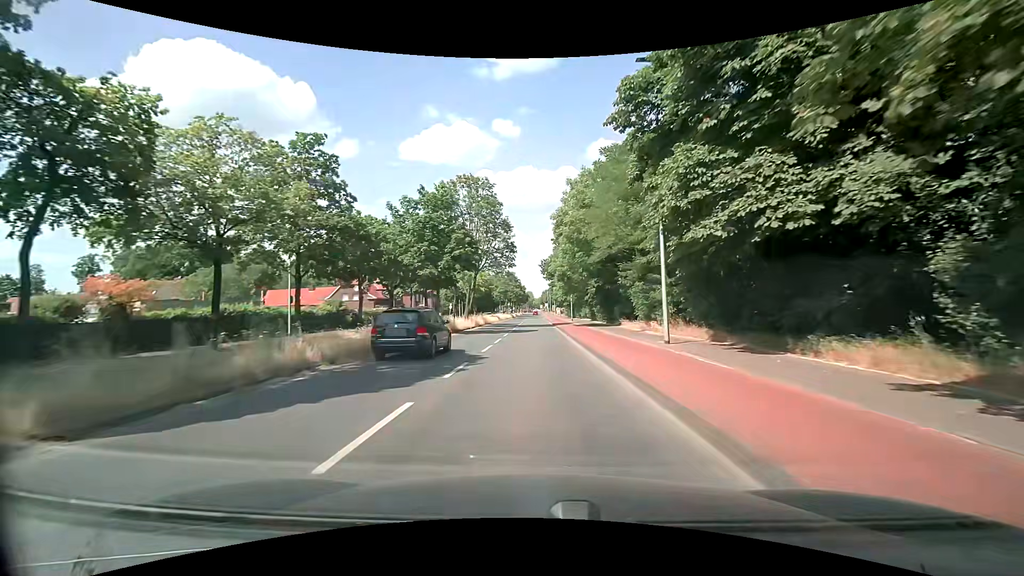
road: secondary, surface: asphalt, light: Day
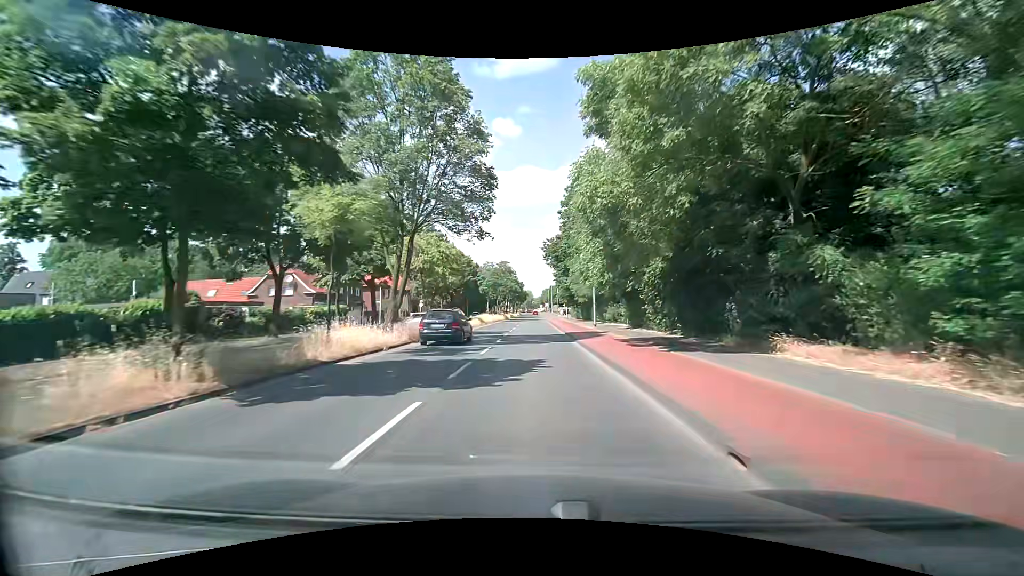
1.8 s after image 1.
(0.0, +23.5) m; 0°
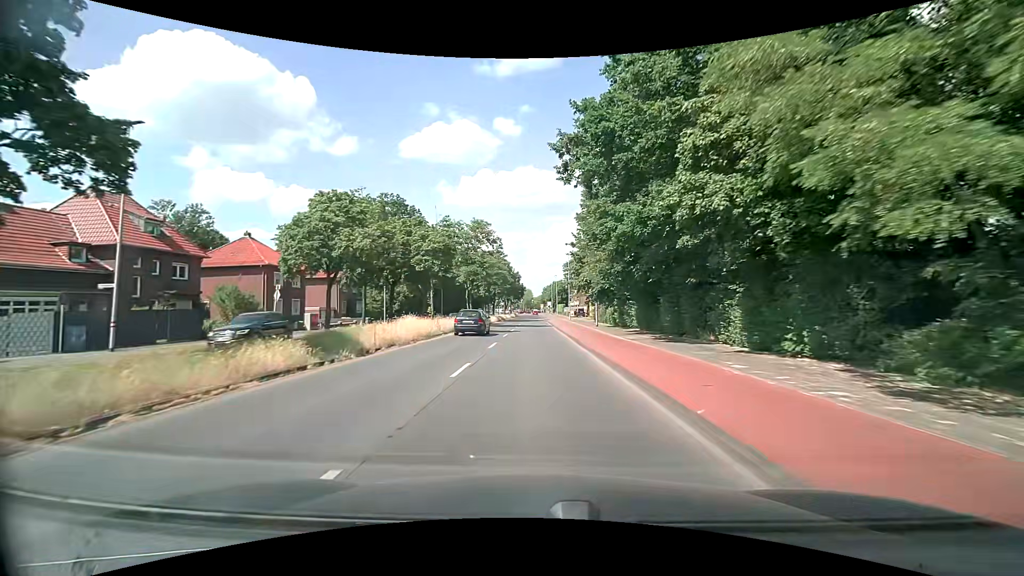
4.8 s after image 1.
(0.0, +38.3) m; 0°
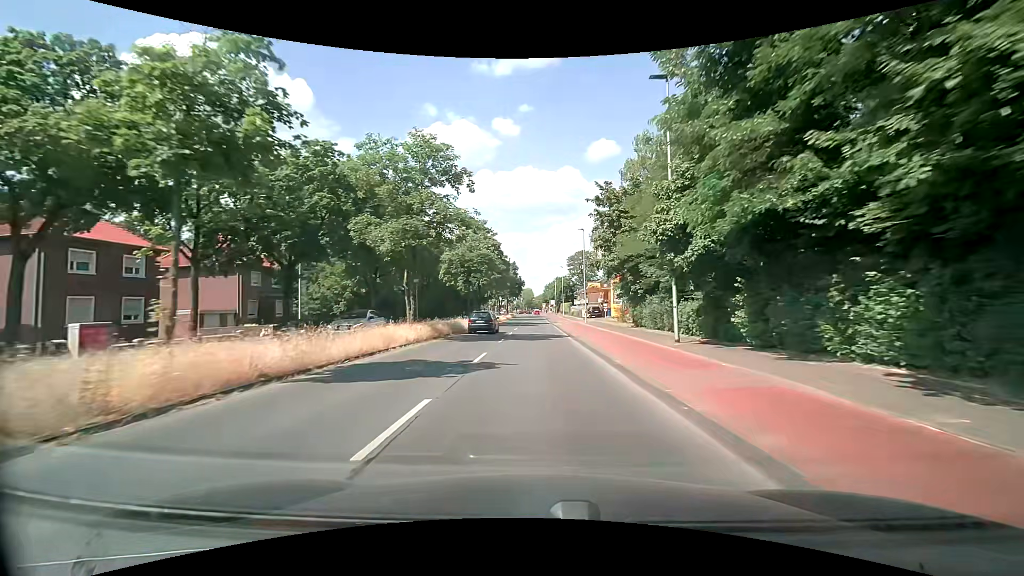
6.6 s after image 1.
(-0.2, +23.1) m; -1°
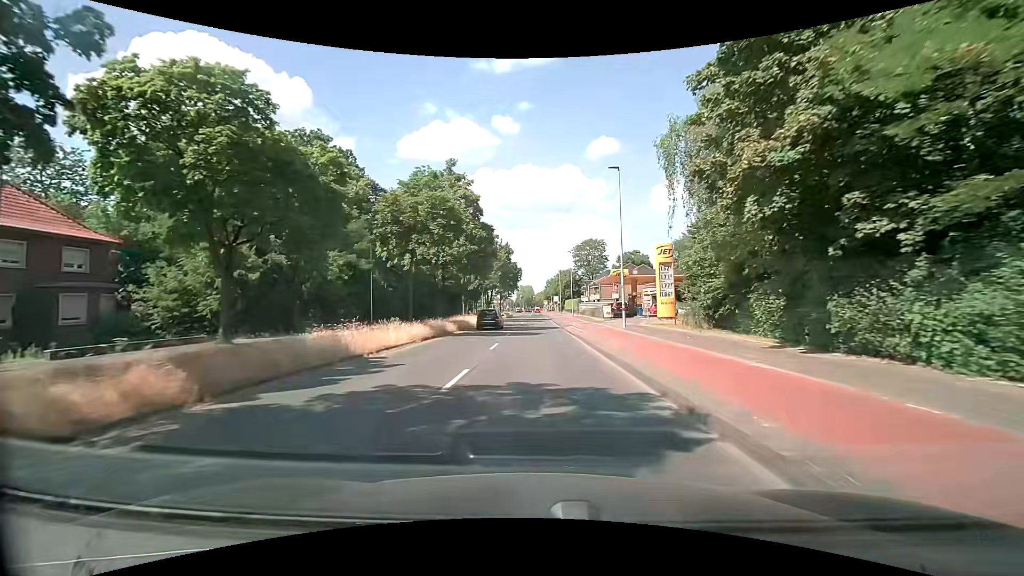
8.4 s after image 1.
(+0.2, +22.9) m; +1°
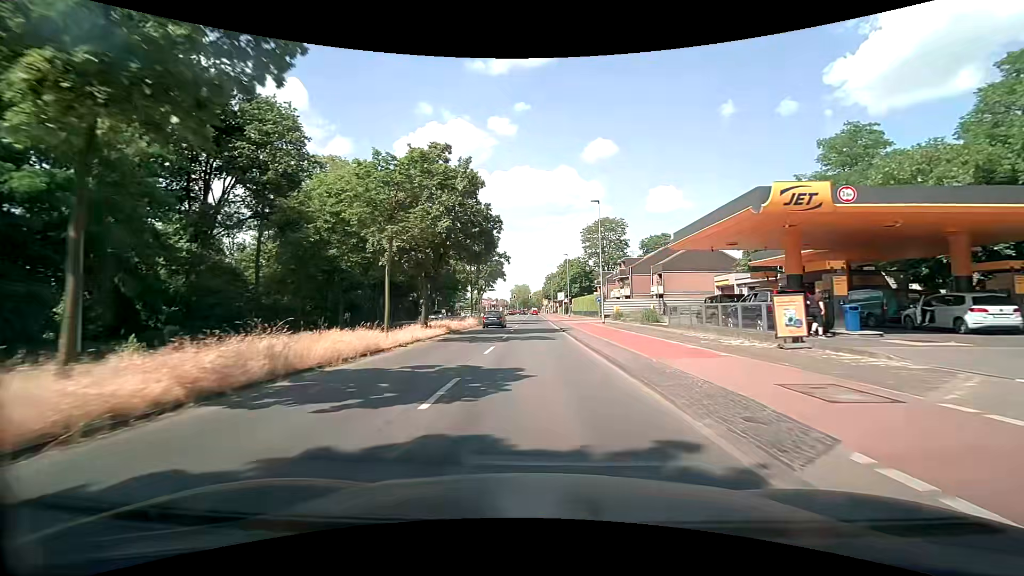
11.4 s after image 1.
(-0.1, +37.5) m; 0°
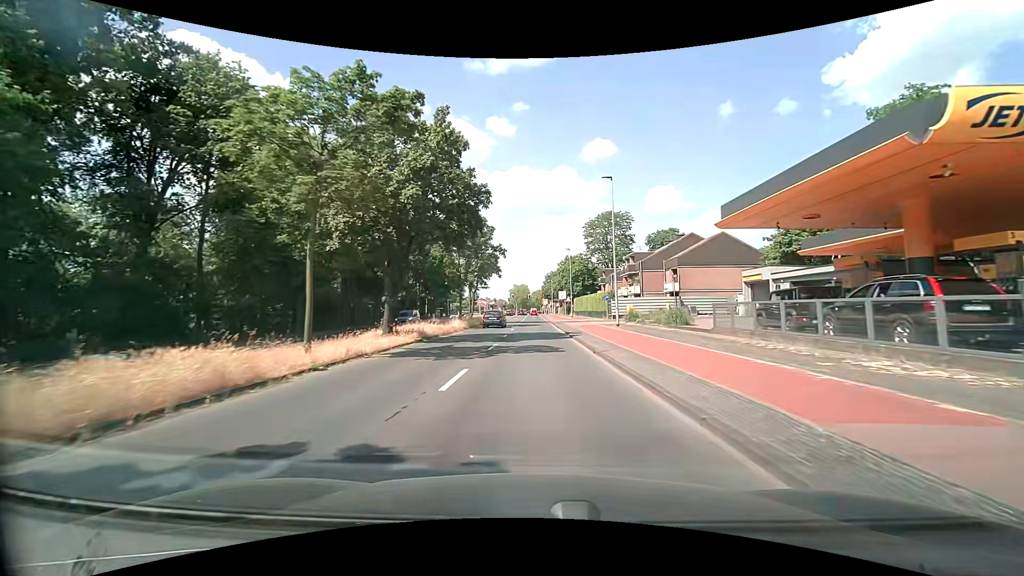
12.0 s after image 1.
(+0.1, +7.4) m; +1°
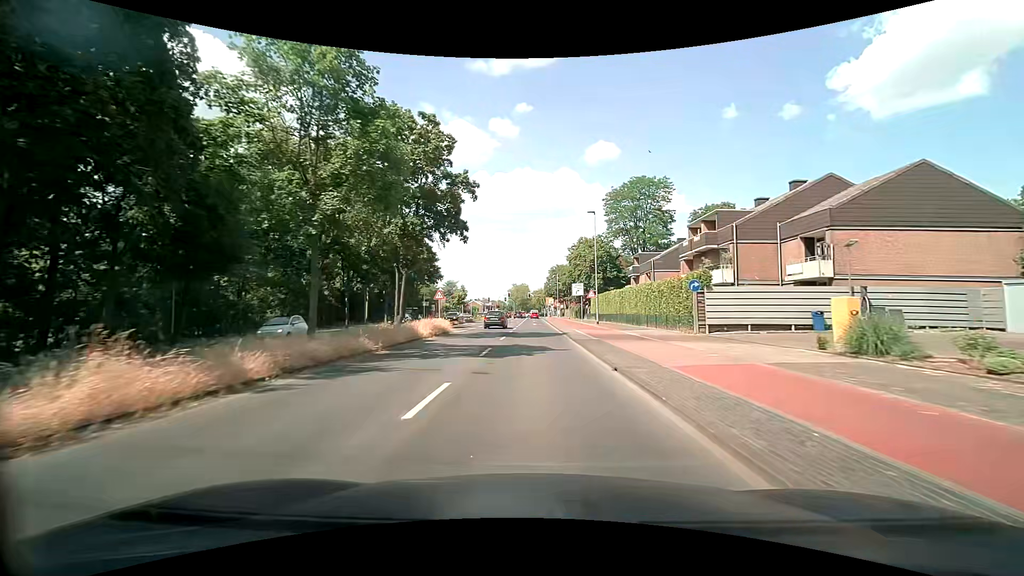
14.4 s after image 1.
(-0.1, +29.4) m; 0°
(0, +10) (0, +20) (0, +30) (0, +40) (-1, +50) (-1, +60) (-1, +70) (-1, +80) (-1, +90) (-1, +100) m
